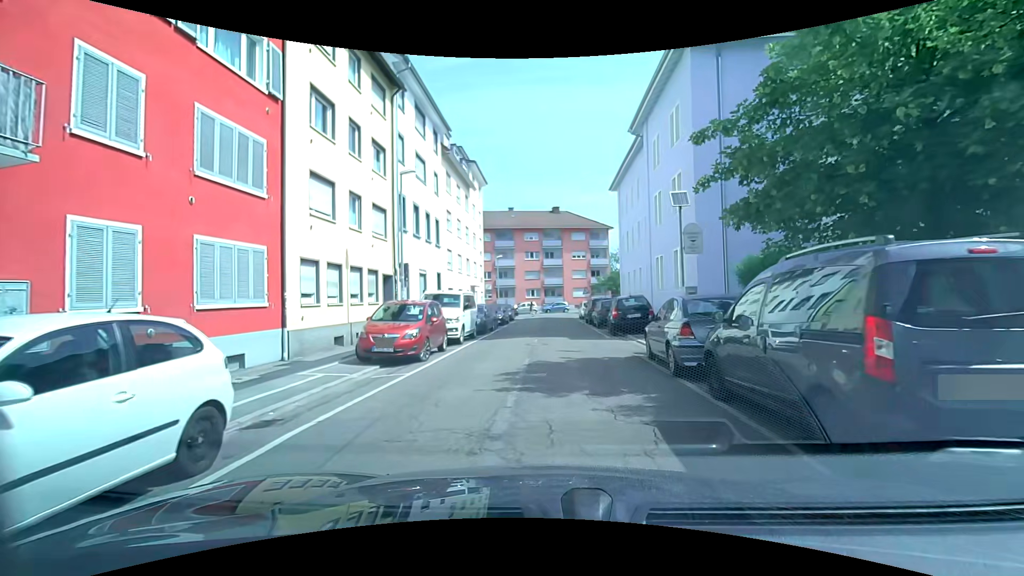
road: residential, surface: asphalt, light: Day
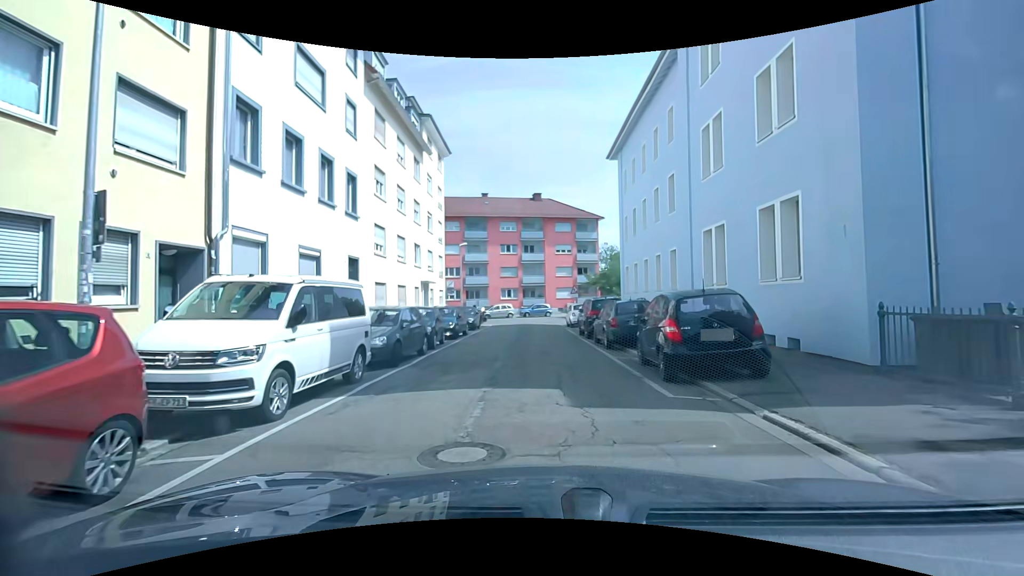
(+0.2, +11.4) m; +3°
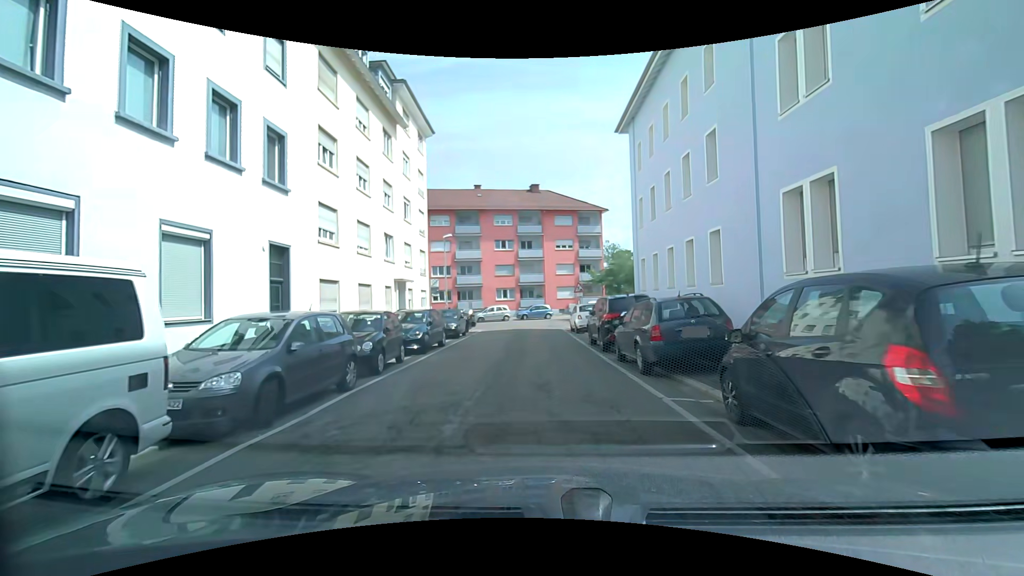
(0.0, +5.6) m; -2°
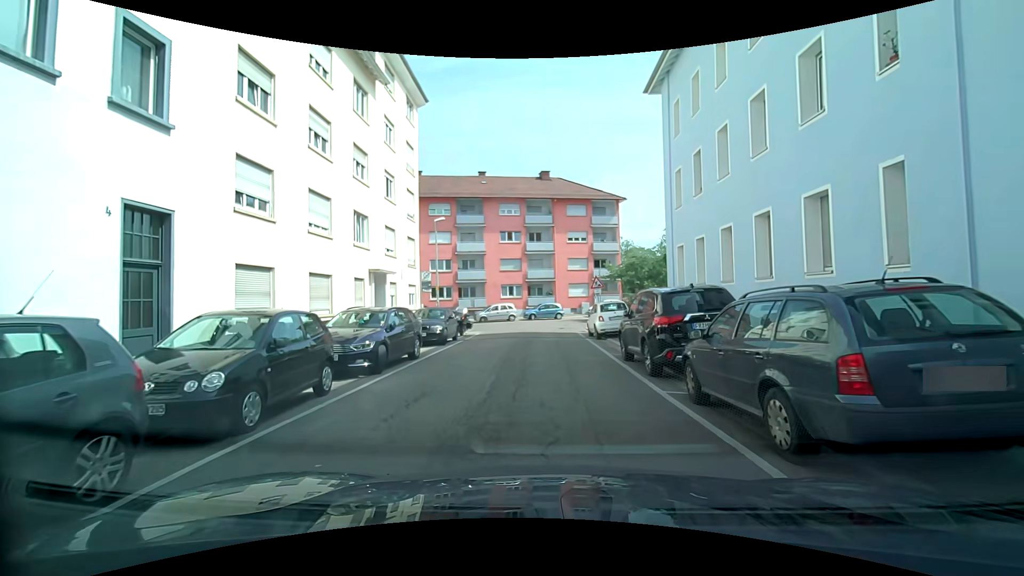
(+0.1, +5.4) m; +1°
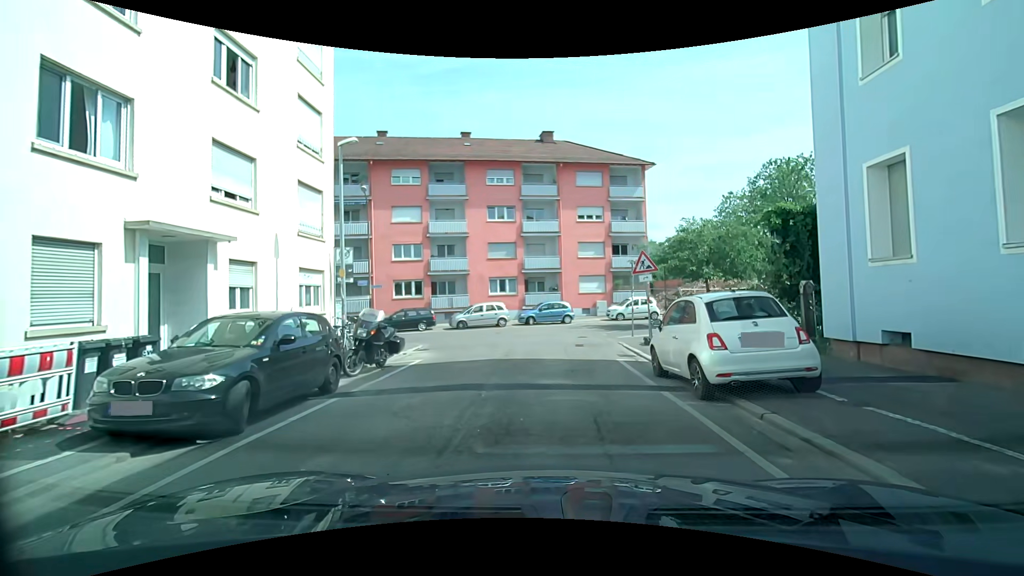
(-0.2, +12.8) m; -1°
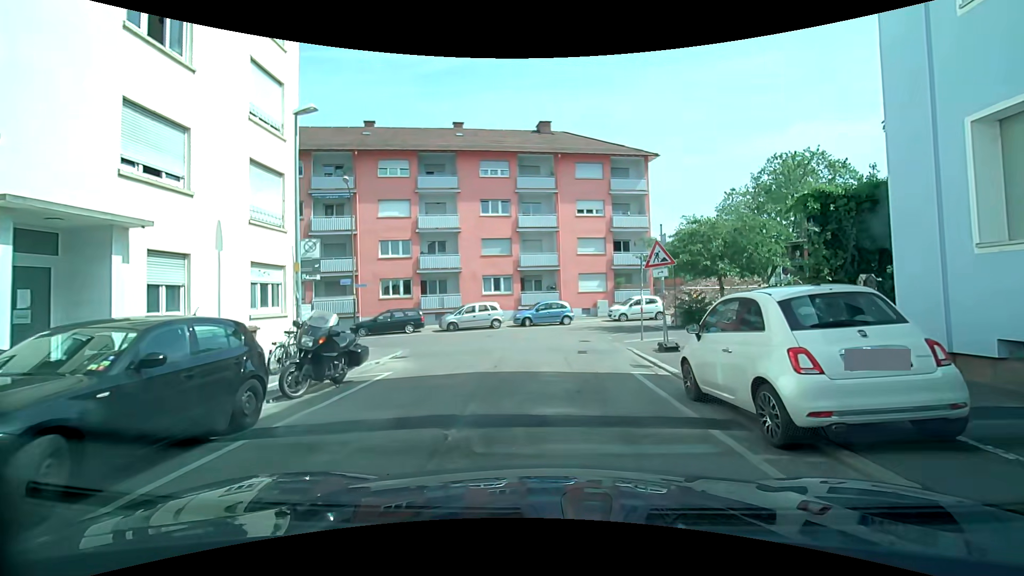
(+0.1, +2.4) m; +1°
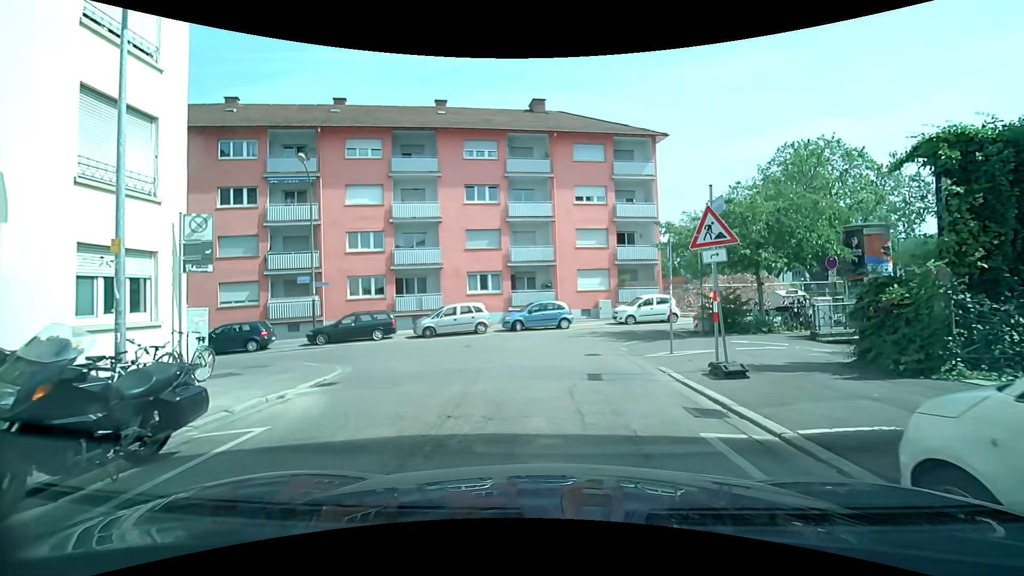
(0.0, +4.7) m; +1°
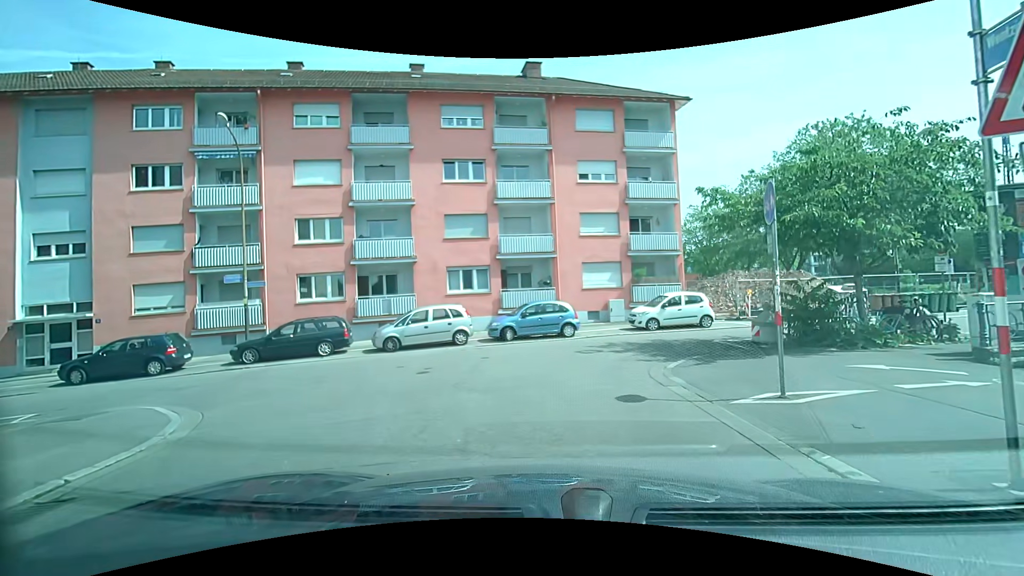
(0.0, +5.7) m; 0°
